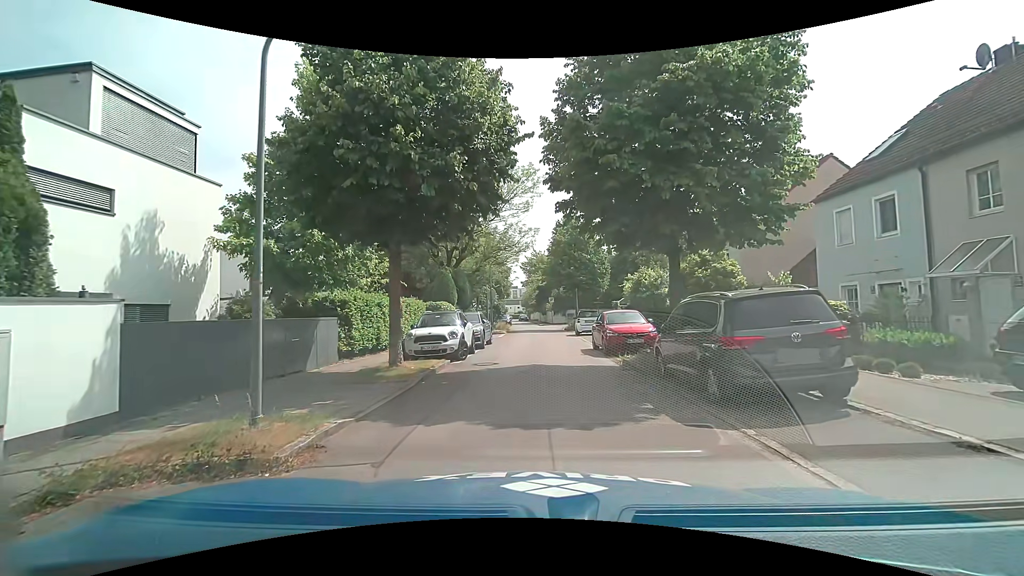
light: Day
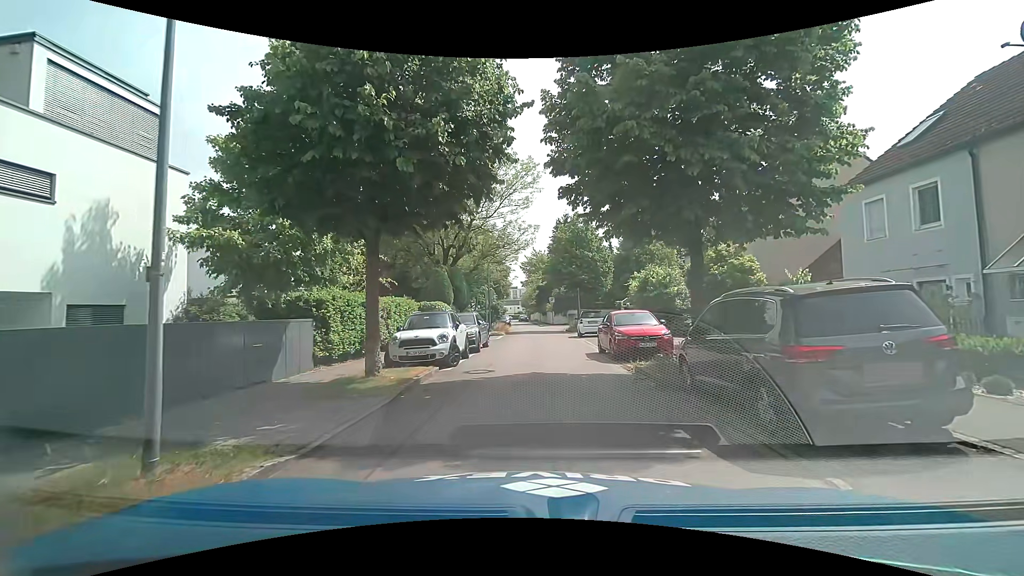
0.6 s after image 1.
(0.0, +1.7) m; +1°
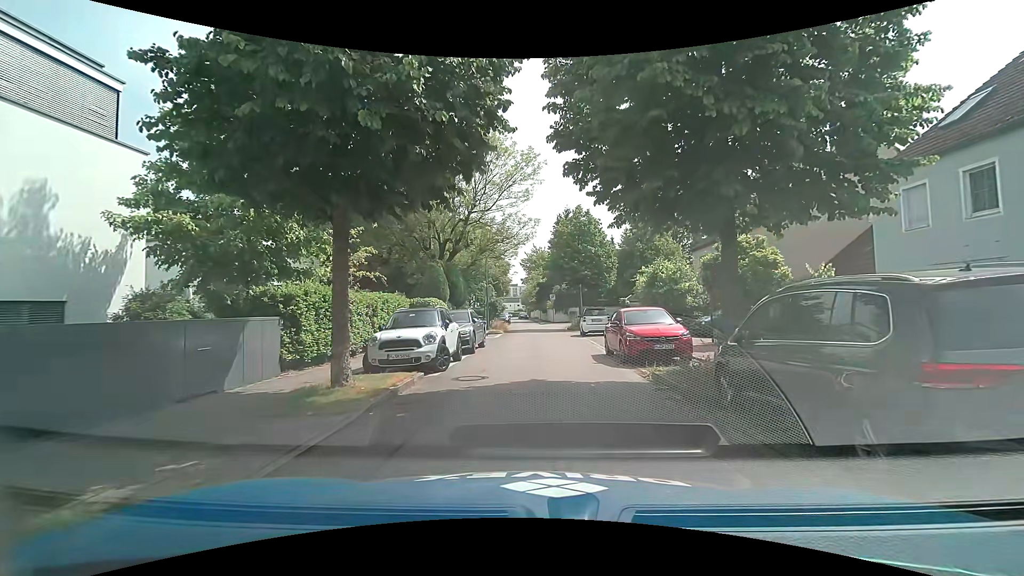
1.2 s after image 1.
(0.0, +1.7) m; -2°
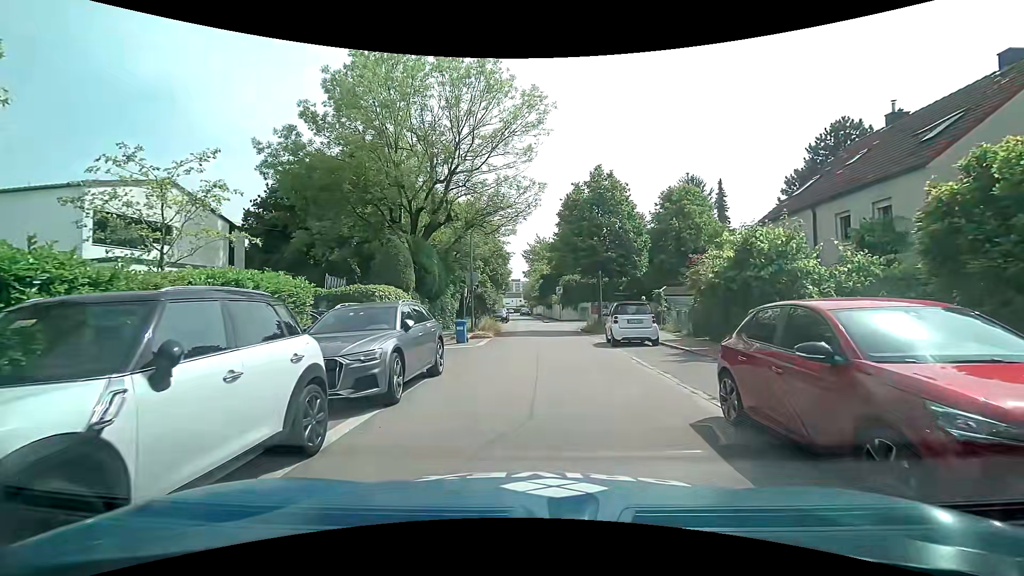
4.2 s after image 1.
(+0.1, +9.7) m; 0°
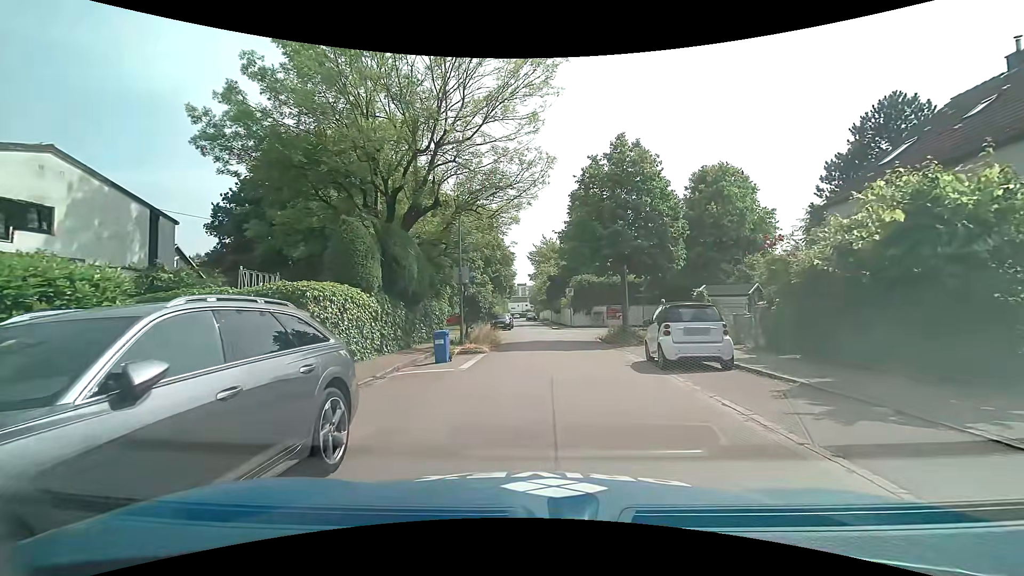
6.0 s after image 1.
(0.0, +5.7) m; -2°
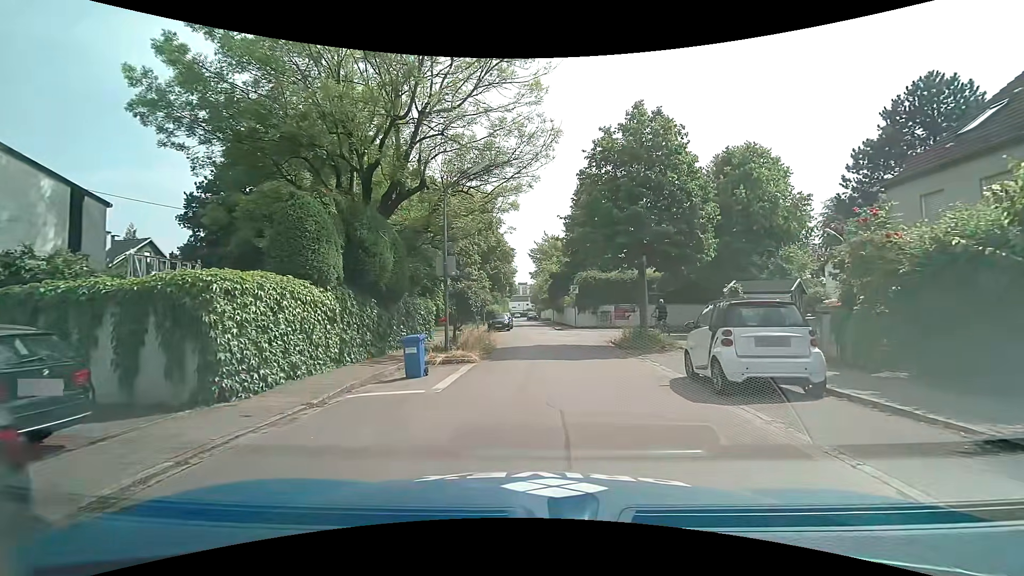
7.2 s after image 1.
(+0.1, +3.4) m; +2°
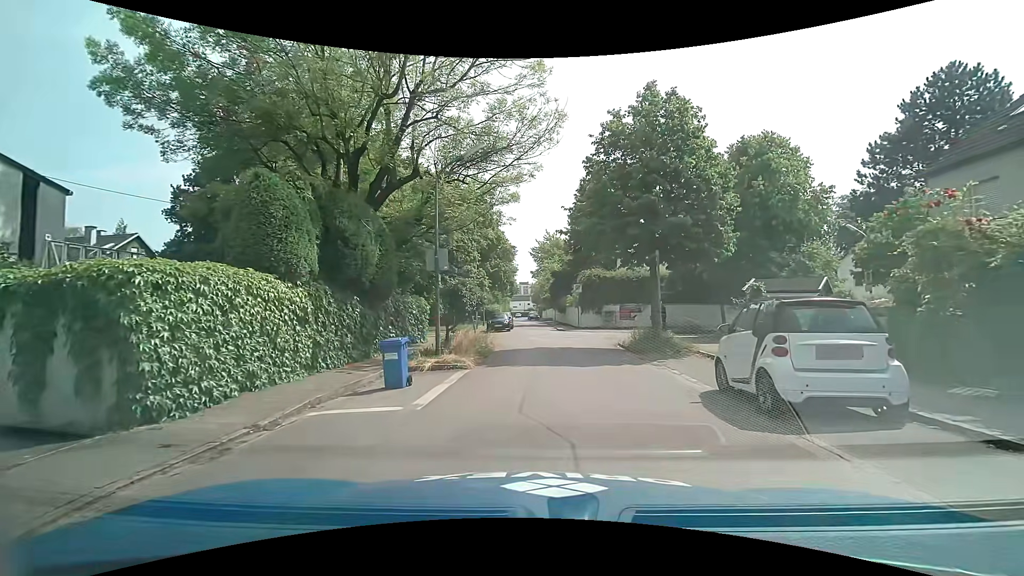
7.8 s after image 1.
(0.0, +1.6) m; -1°
